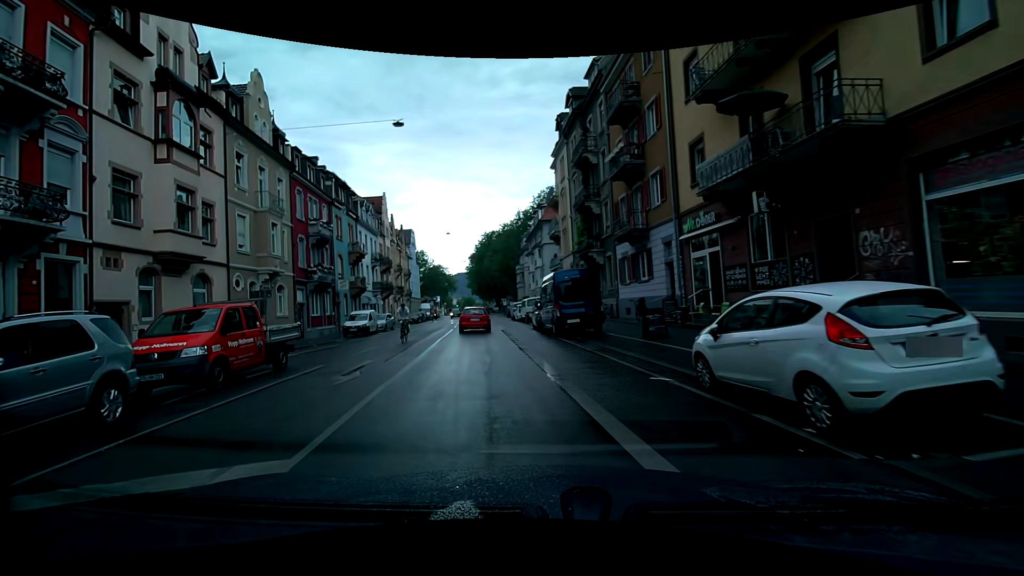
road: secondary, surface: asphalt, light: Day
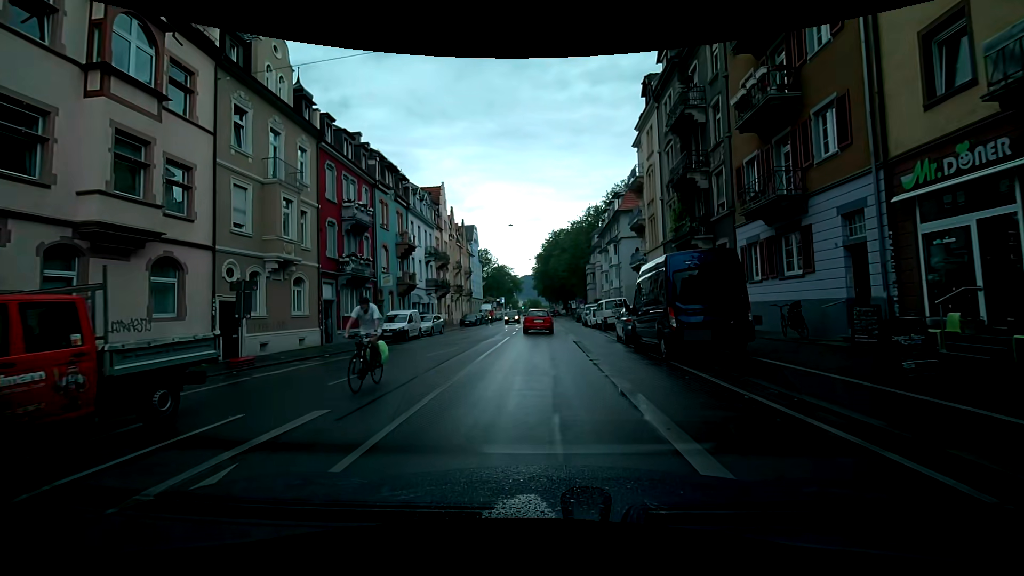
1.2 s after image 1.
(-0.7, +7.7) m; -8°
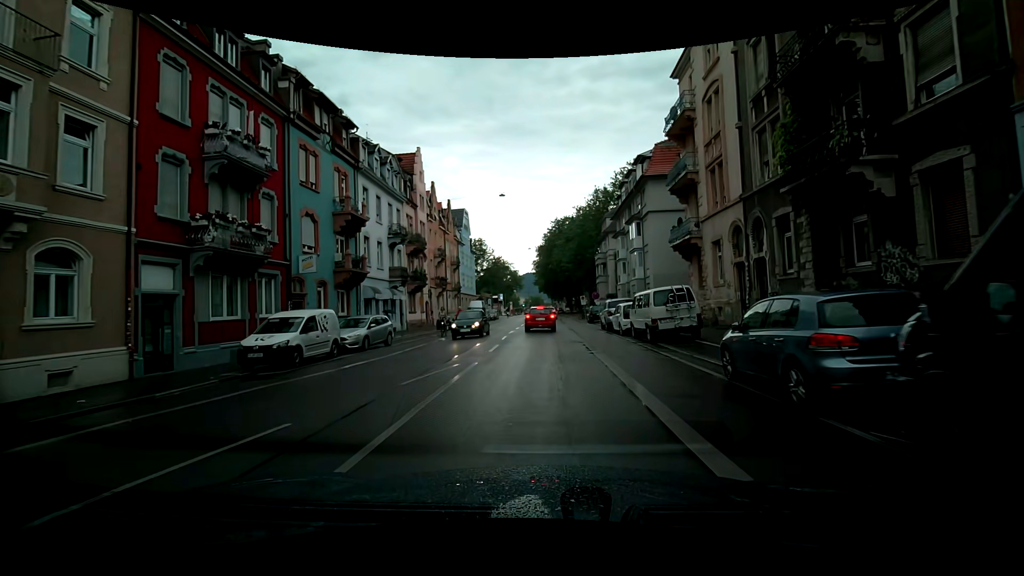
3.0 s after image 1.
(-0.2, +13.2) m; -1°
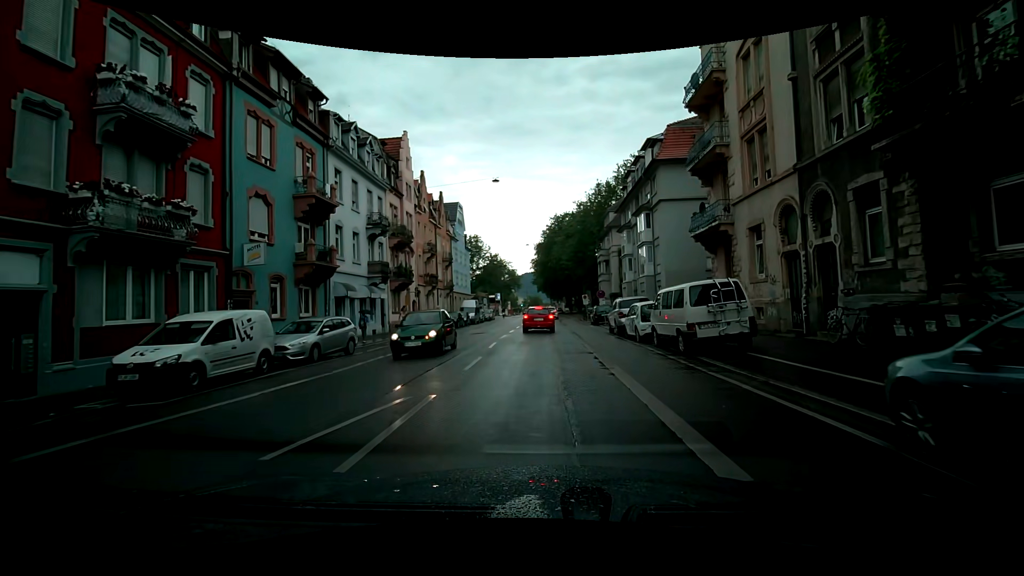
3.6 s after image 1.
(0.0, +4.5) m; 0°
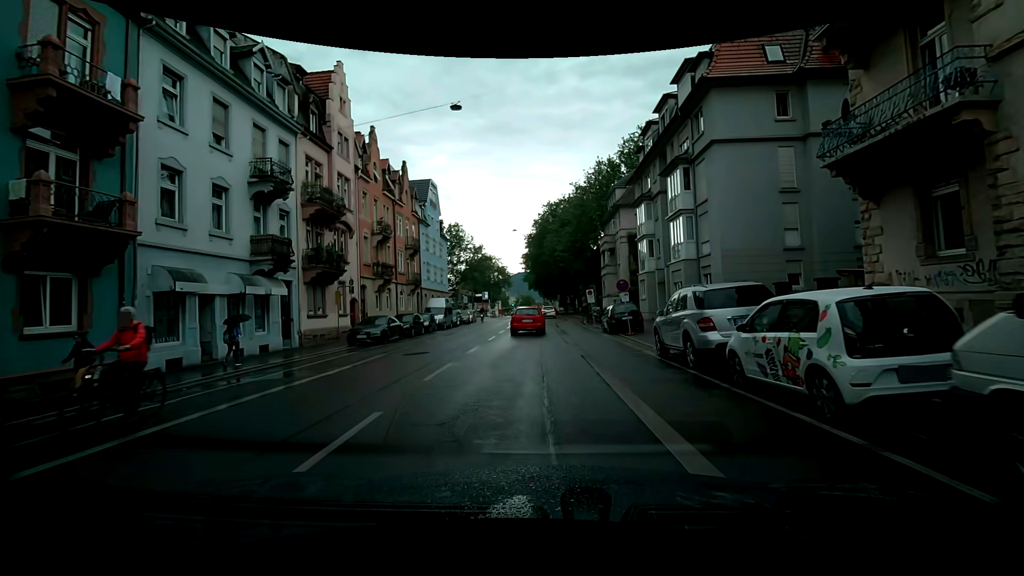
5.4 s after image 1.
(+0.1, +13.0) m; +1°
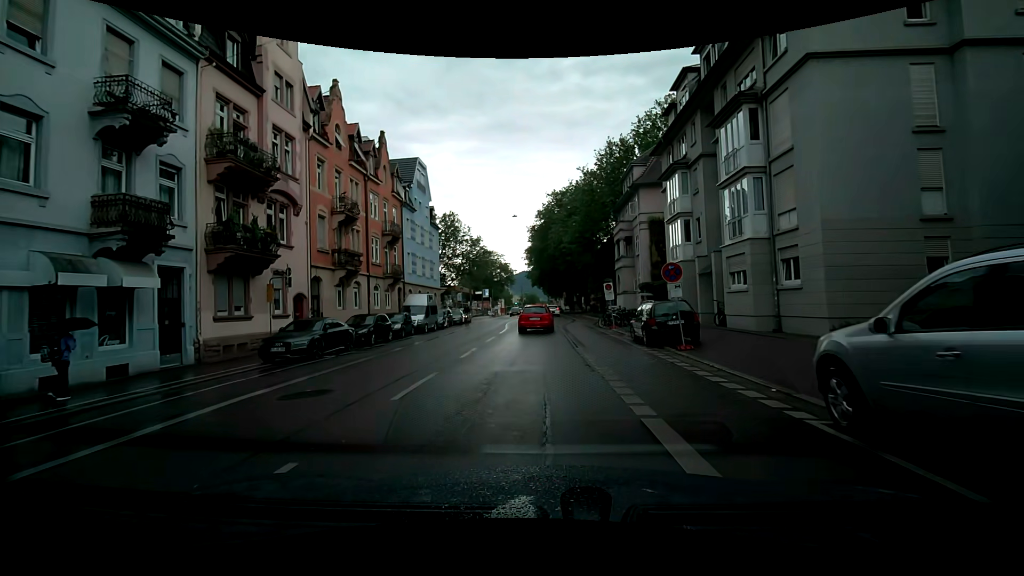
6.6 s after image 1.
(0.0, +8.0) m; -1°
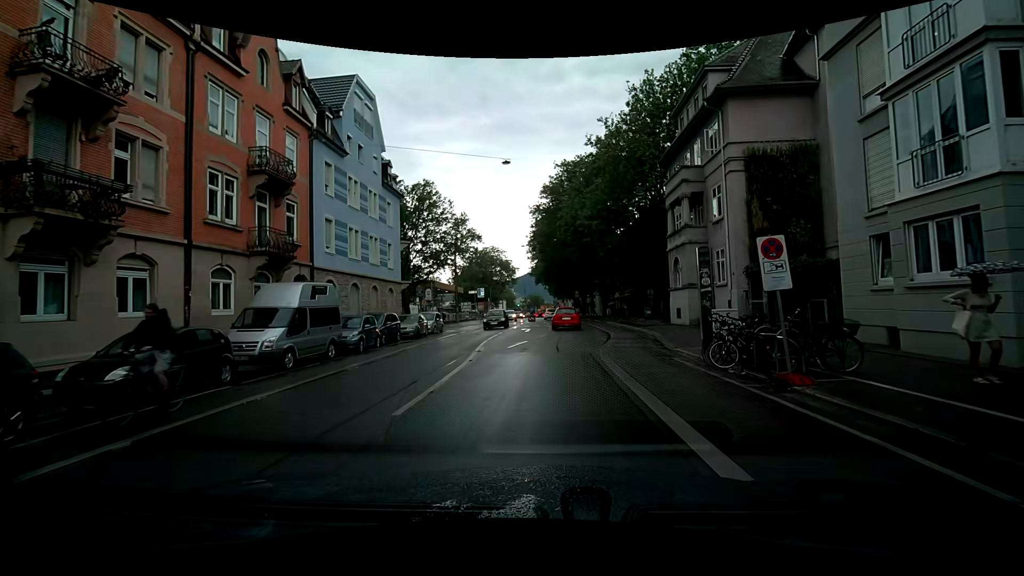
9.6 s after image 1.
(-0.2, +19.0) m; -1°
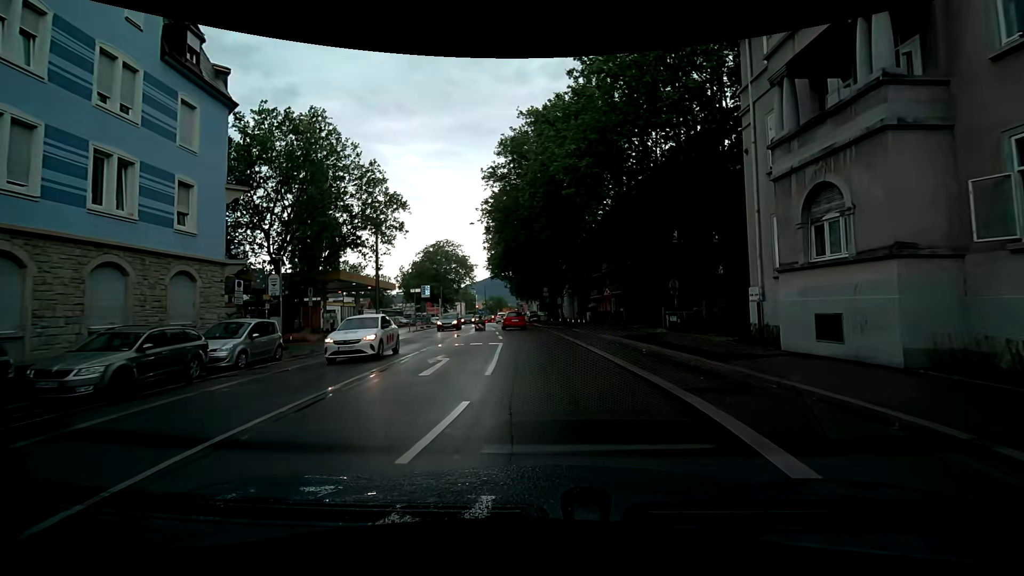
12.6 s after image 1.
(+0.5, +19.0) m; +4°
(0, +10) (0, +20) (0, +30) (-1, +40) (-3, +50) (-4, +60) (-5, +70) (-6, +80) (-7, +90) (-8, +100) m
